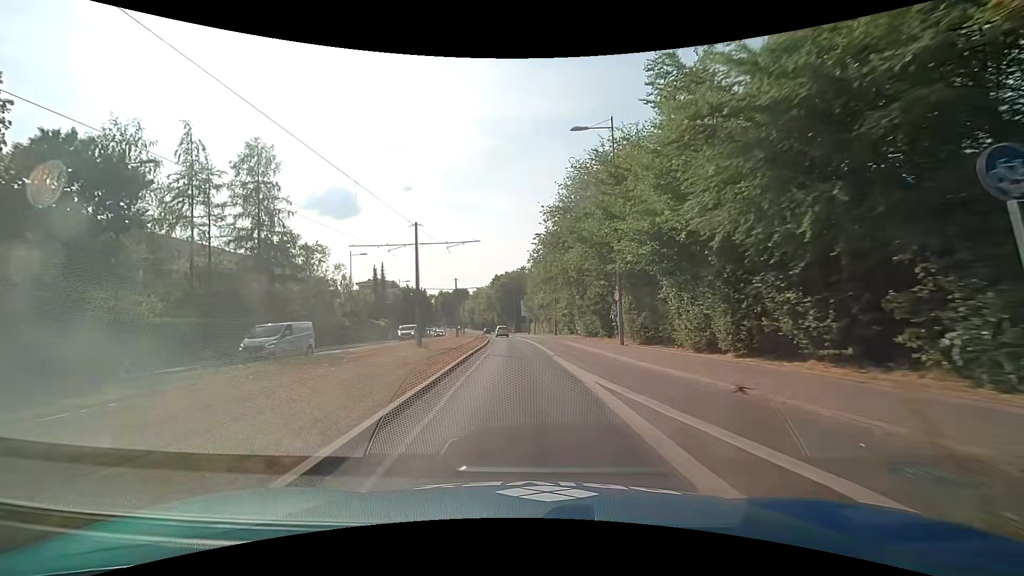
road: secondary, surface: asphalt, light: Day
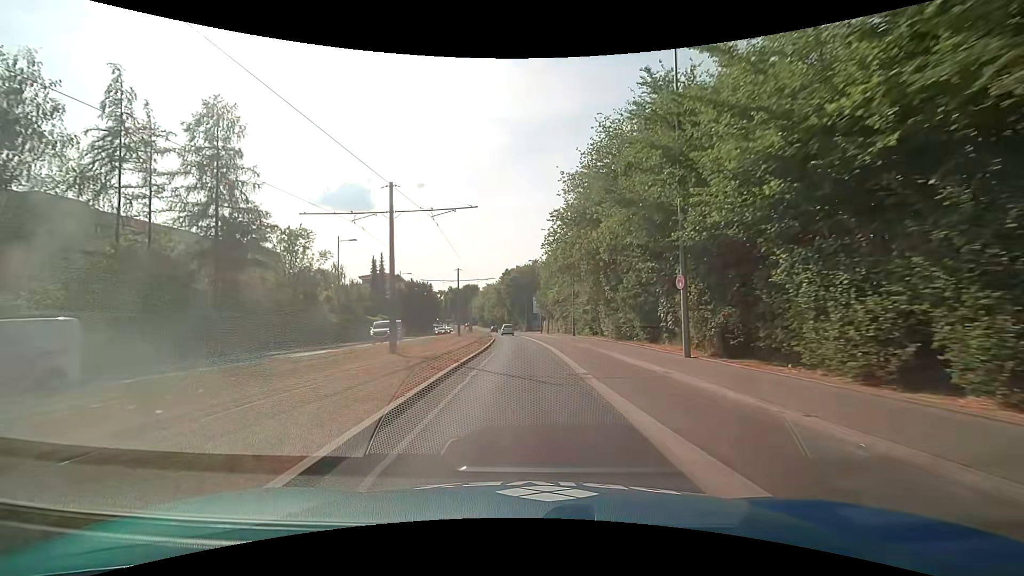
(-0.1, +7.8) m; -2°
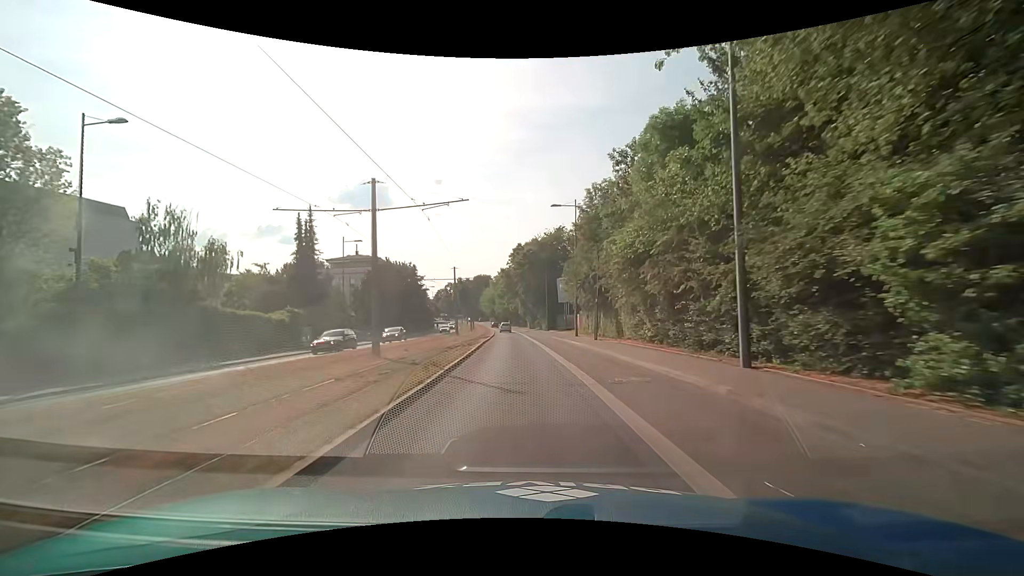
(-0.4, +31.5) m; -2°
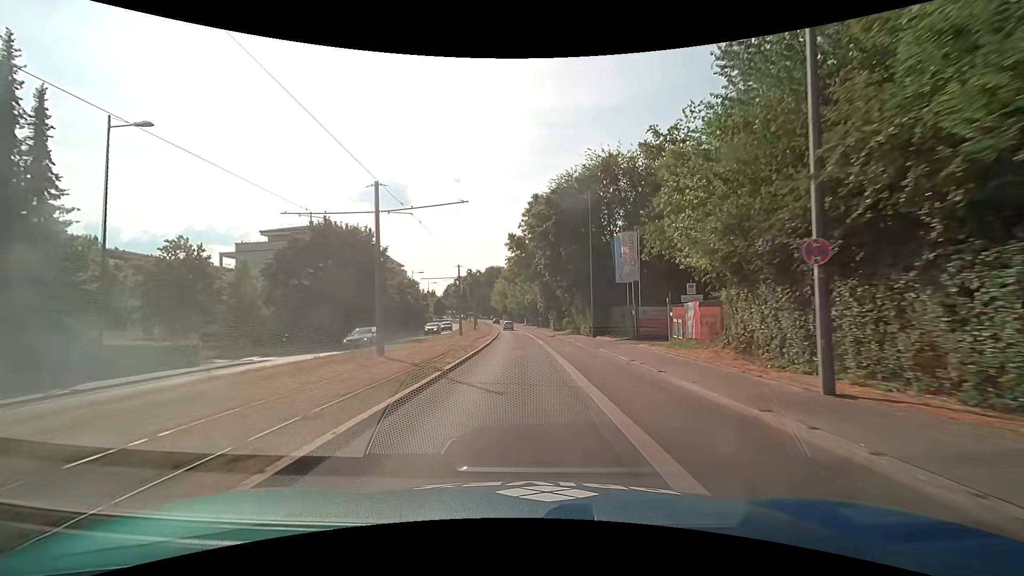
(-0.7, +30.7) m; -3°
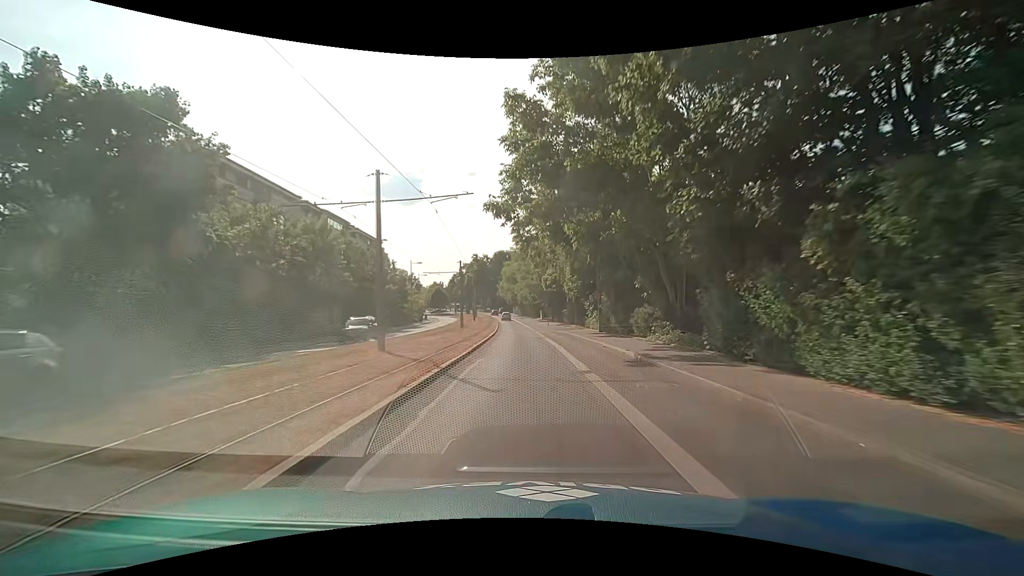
(-0.1, +30.3) m; -1°
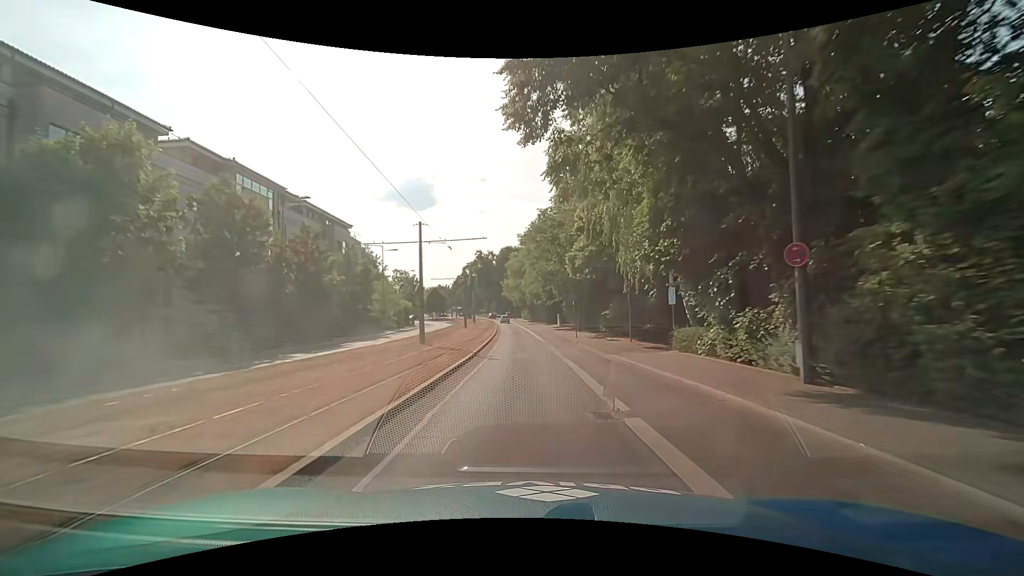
(-0.4, +22.7) m; -1°
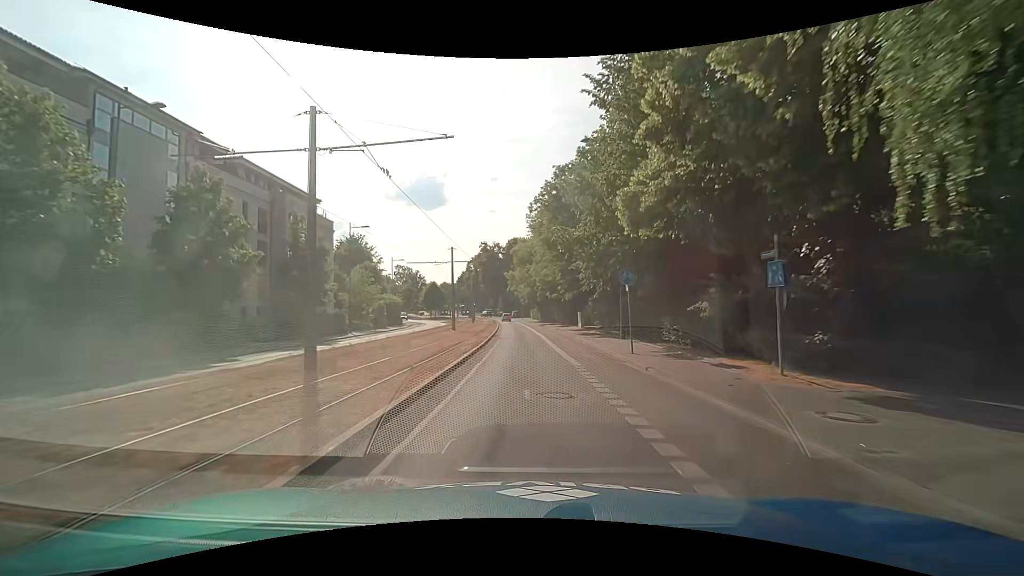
(-0.2, +15.2) m; -1°
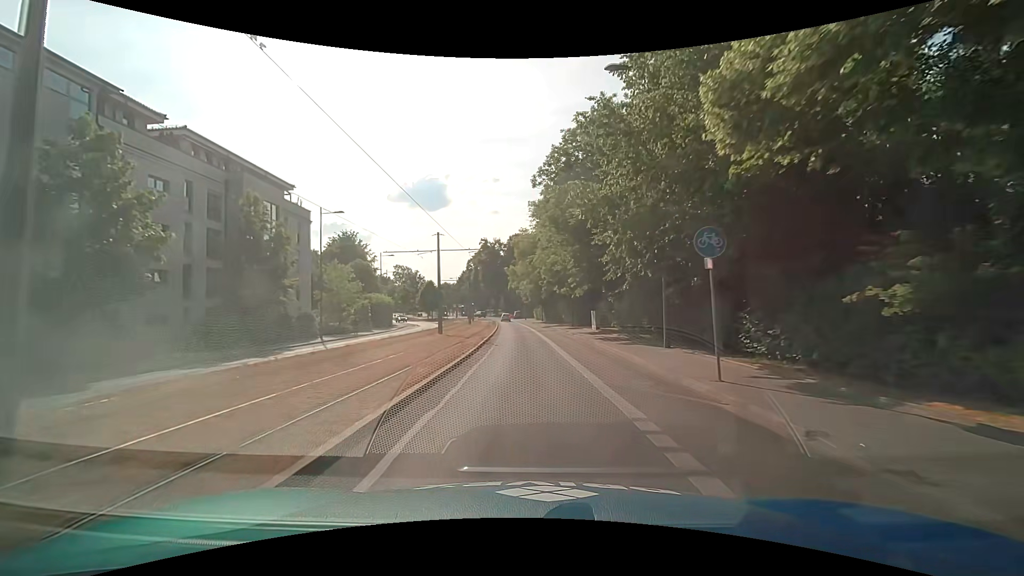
(0.0, +7.6) m; 0°
(0, +10) (0, +20) (-1, +30) (-1, +40) (-2, +50) (-2, +60) (-3, +70) (-4, +80) (-5, +90) (-6, +100) m
